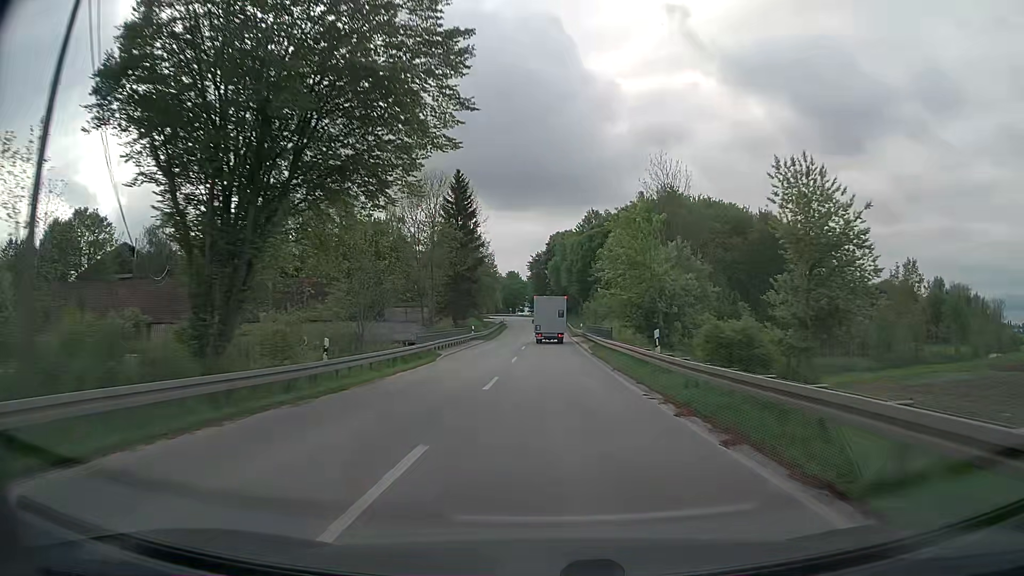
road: secondary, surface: asphalt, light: Day
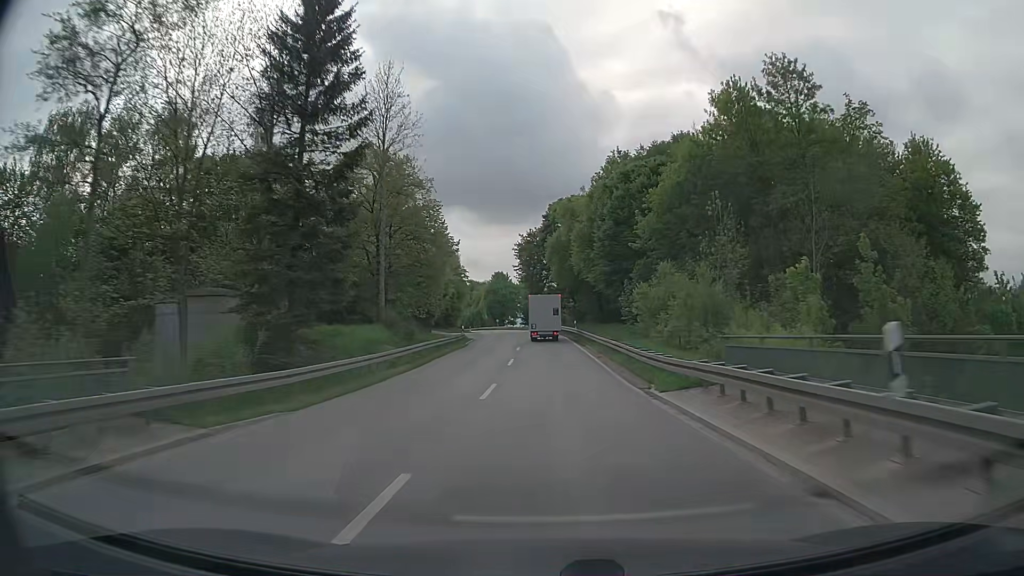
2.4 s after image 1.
(+0.1, +49.6) m; 0°
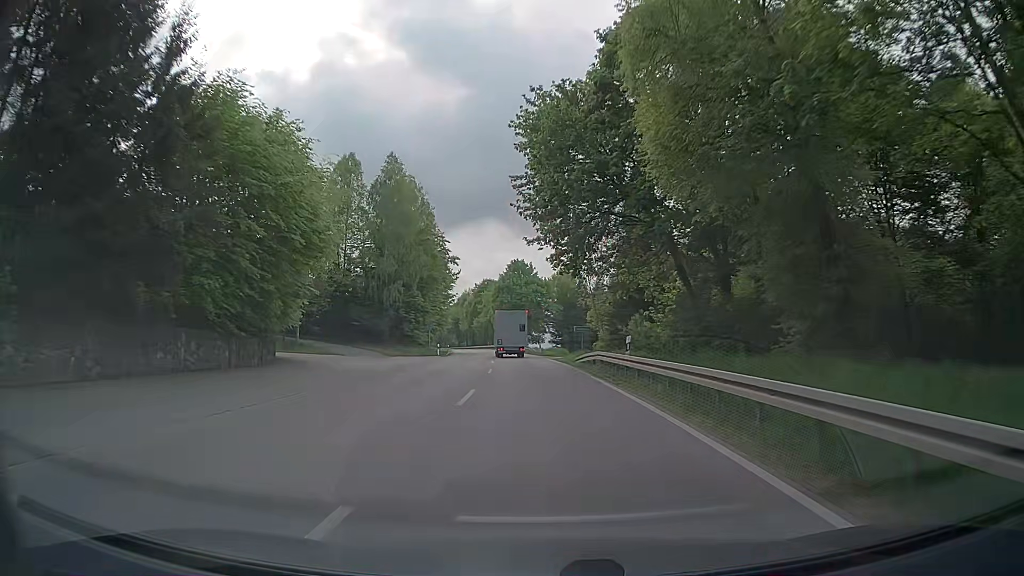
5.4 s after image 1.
(-0.8, +61.5) m; -3°
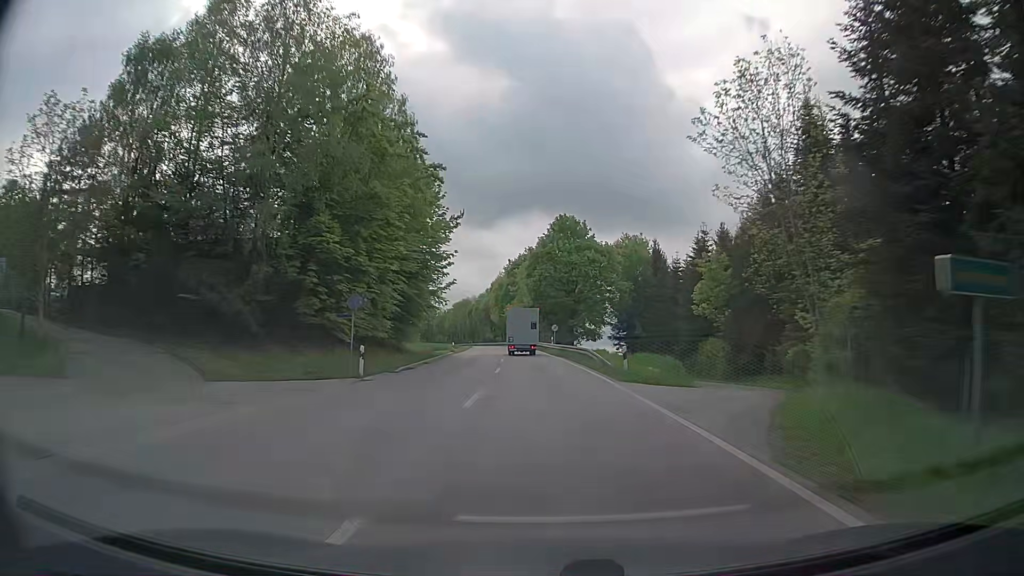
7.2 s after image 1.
(-1.5, +36.7) m; -4°
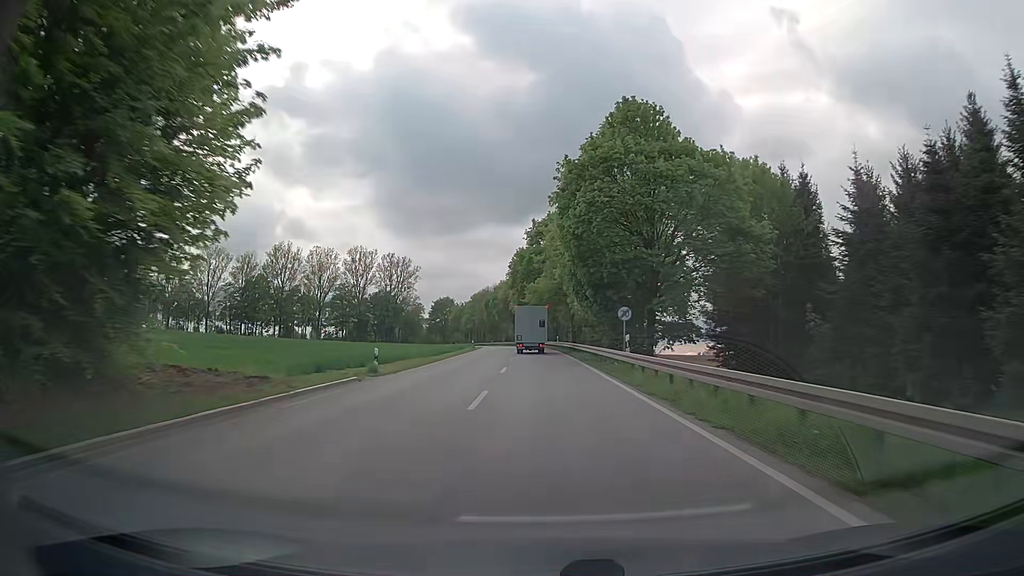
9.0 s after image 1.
(-0.9, +36.8) m; -3°
(0, +10) (0, +20) (0, +30) (-1, +40) (-1, +50) (-1, +60) (-2, +70) (-2, +80) (-3, +90) (-4, +100) m
